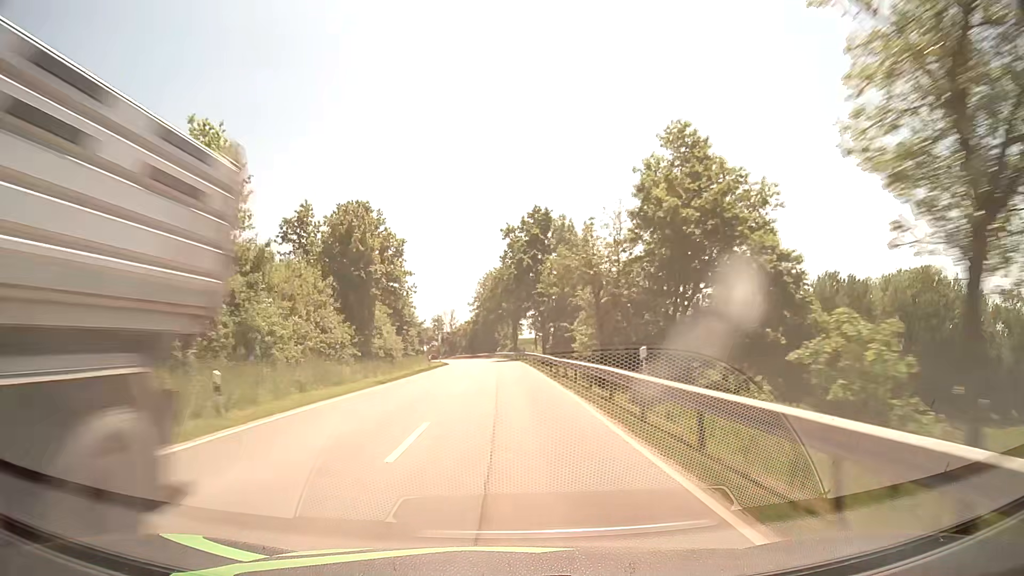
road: secondary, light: Day
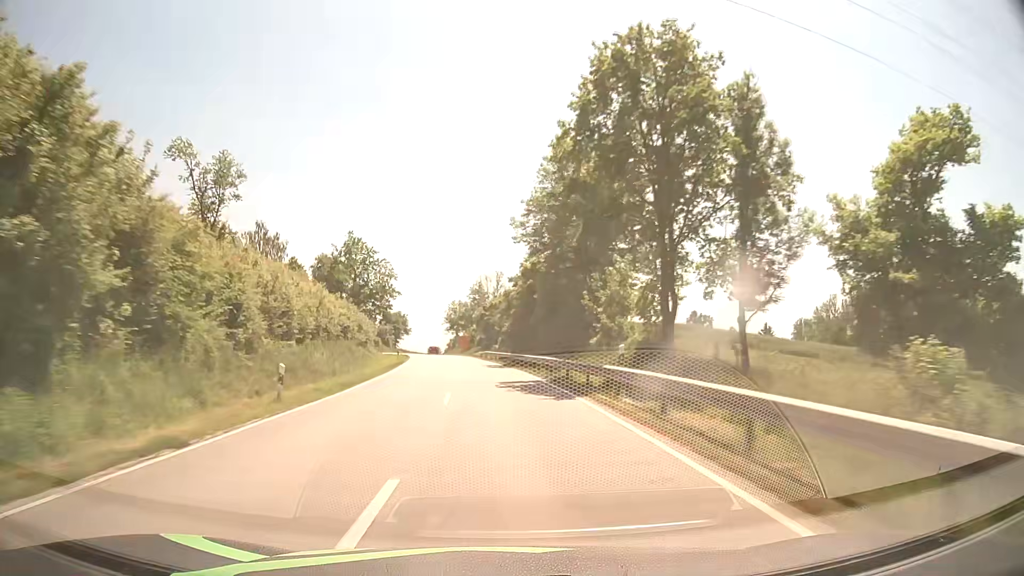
(-2.4, +77.4) m; -5°
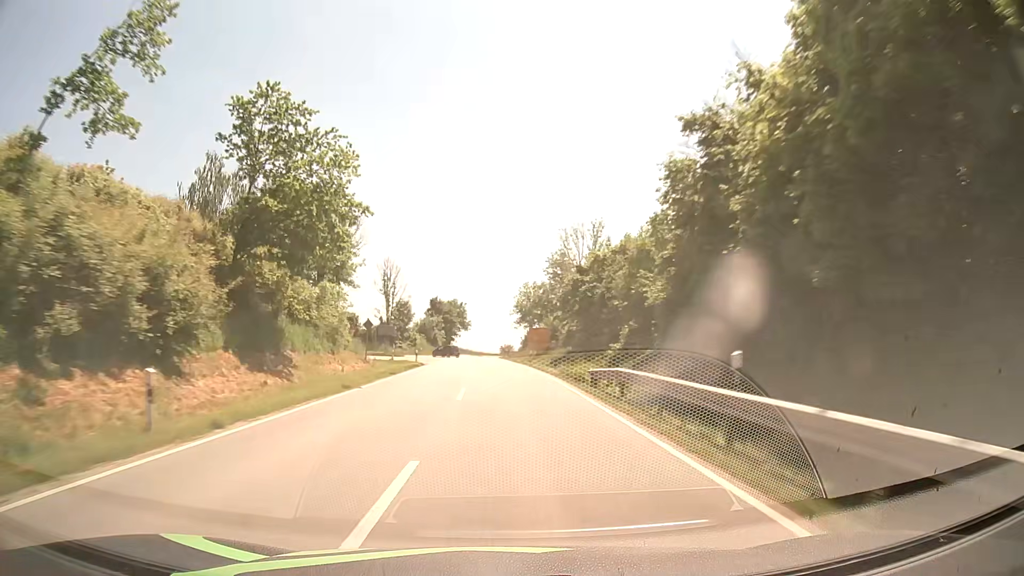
(-3.3, +46.9) m; -7°
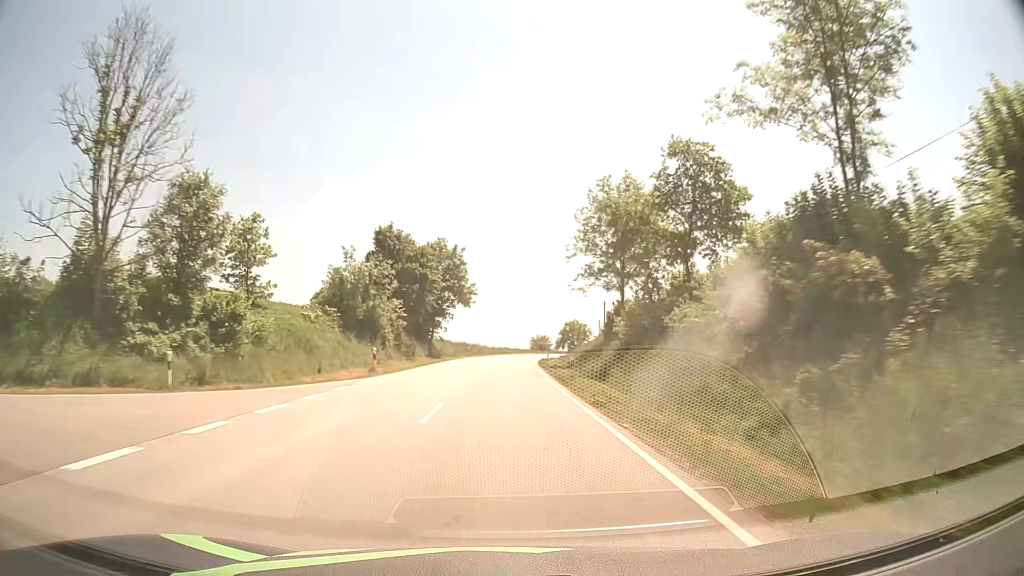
(-2.5, +76.3) m; -3°
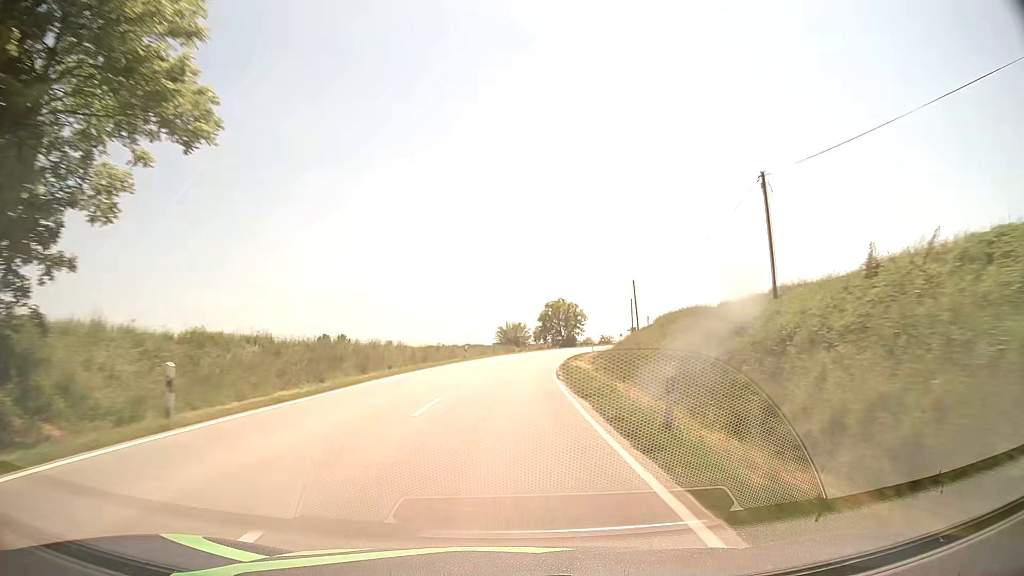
(+1.1, +58.6) m; +3°
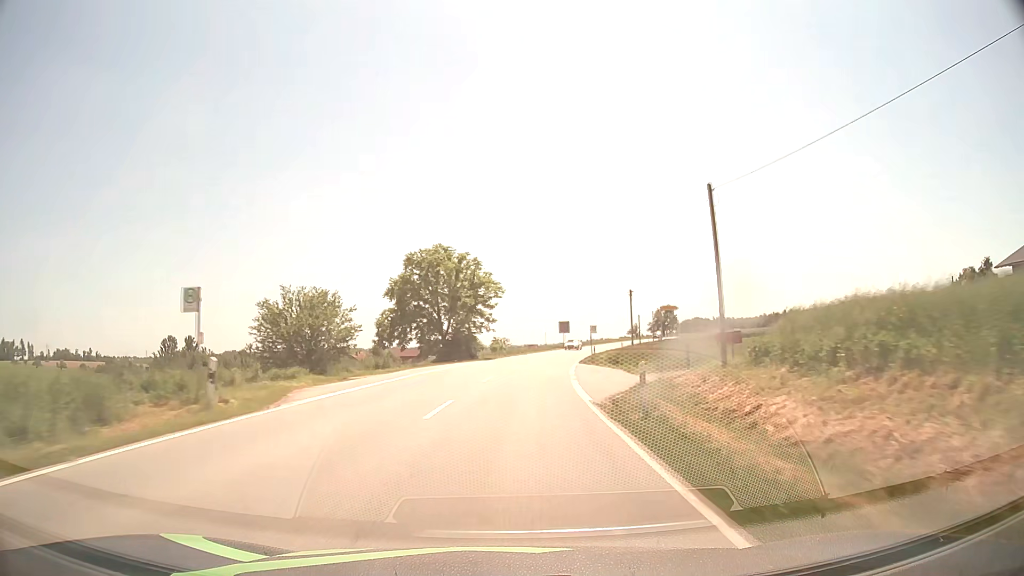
(+5.4, +71.4) m; +9°
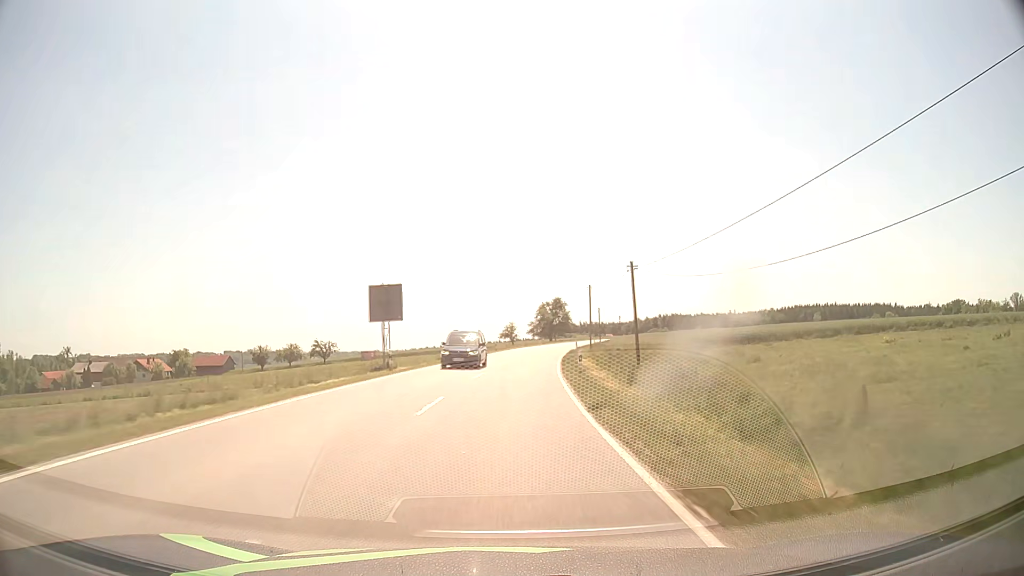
(+7.7, +70.6) m; +12°
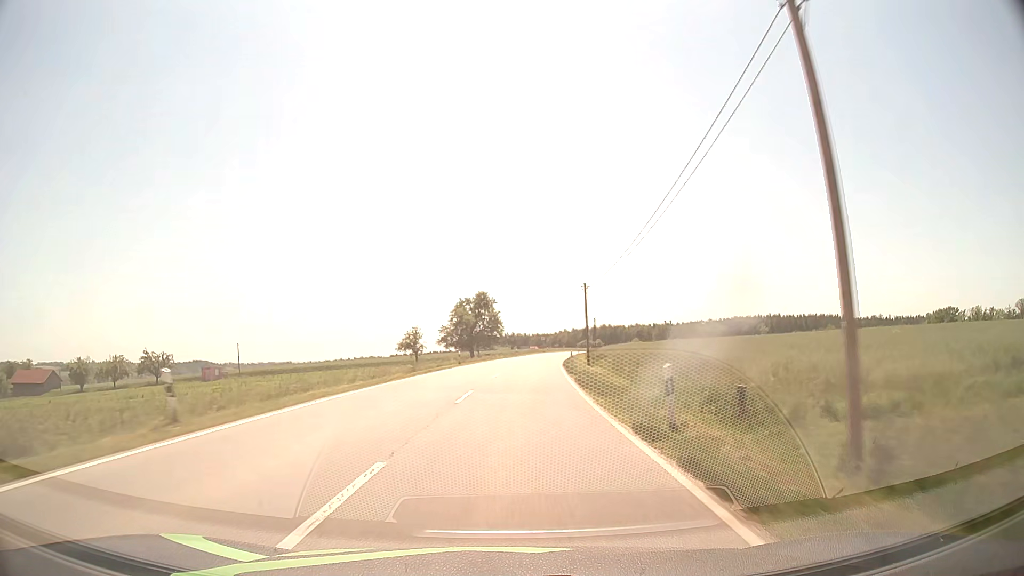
(+3.4, +56.5) m; +7°
(0, +10) (+1, +20) (+1, +30) (+2, +40) (+3, +50) (+4, +60) (+5, +70) (+6, +80) (+8, +90) (+9, +99) m
